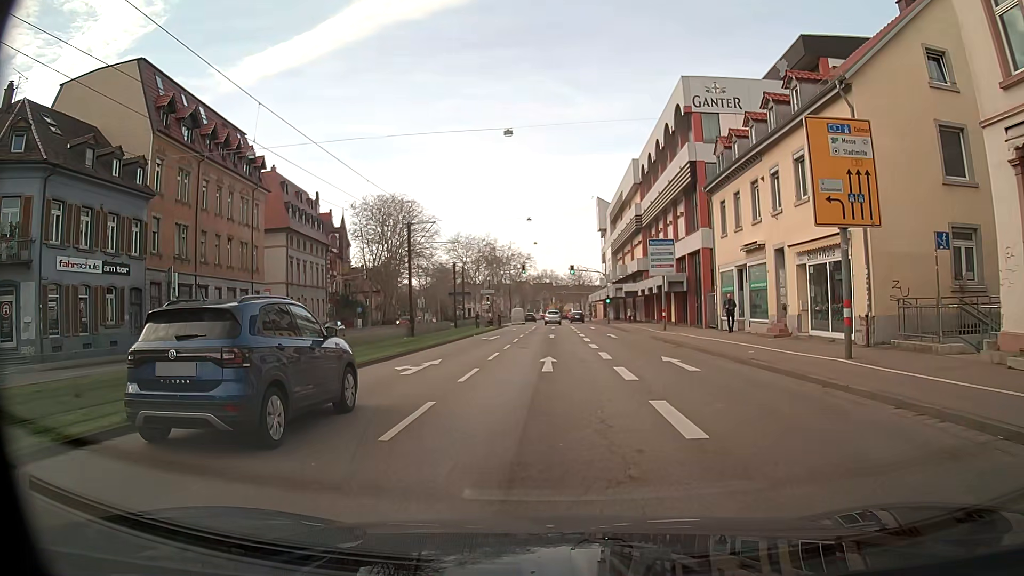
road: primary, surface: asphalt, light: Day
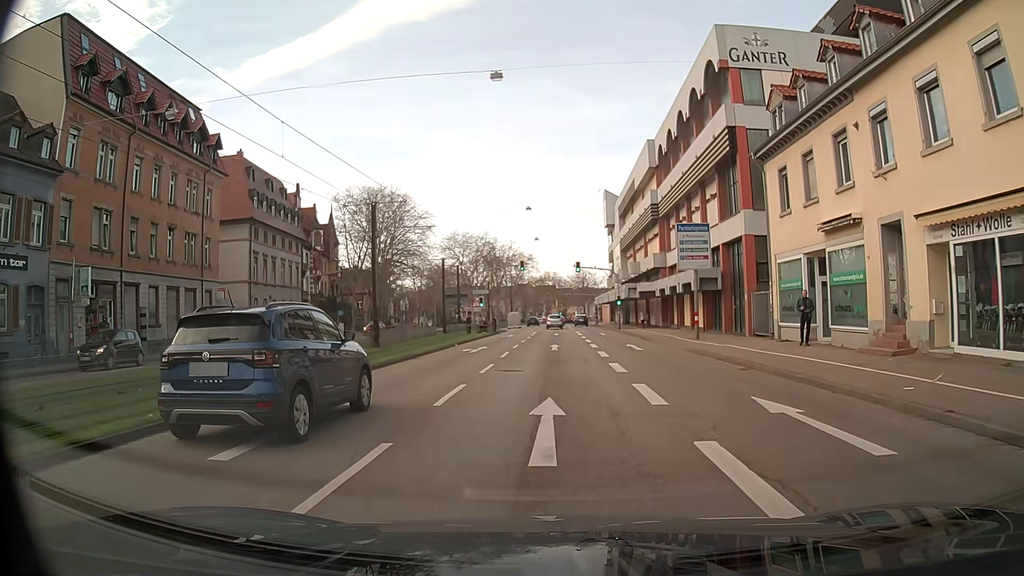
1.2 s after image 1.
(0.0, +9.0) m; 0°
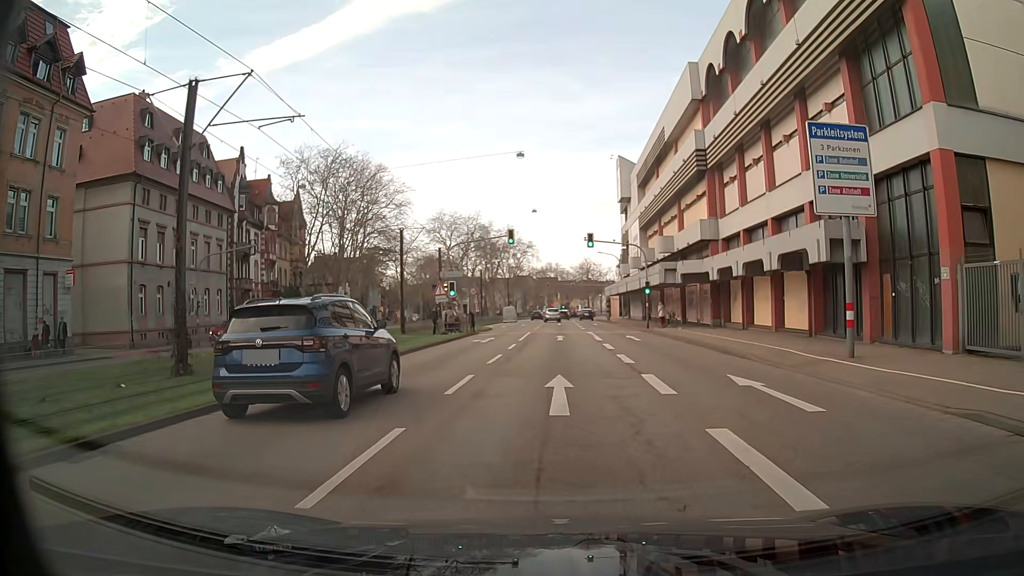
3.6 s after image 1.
(-0.1, +17.9) m; 0°
